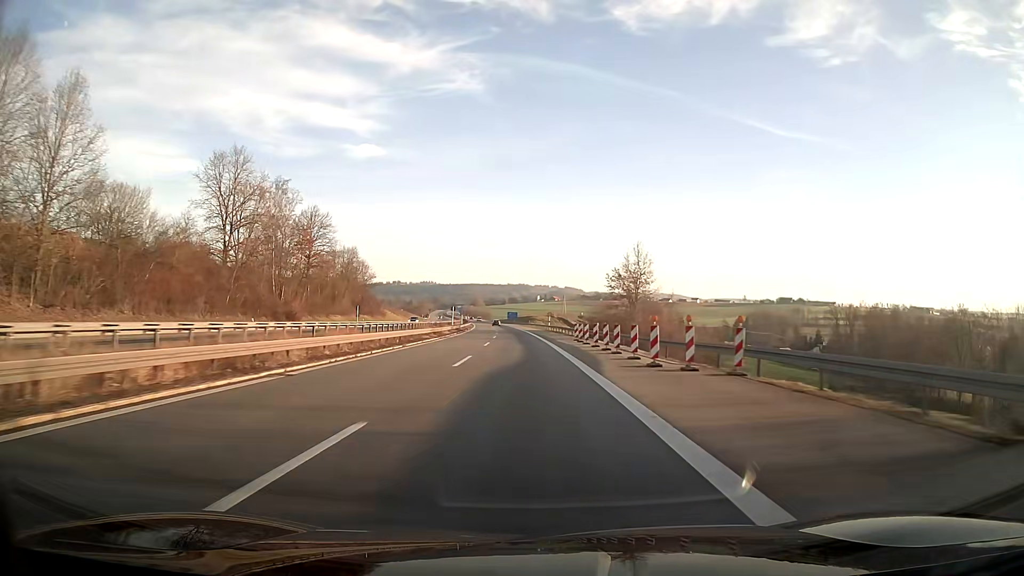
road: motorway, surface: asphalt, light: Day
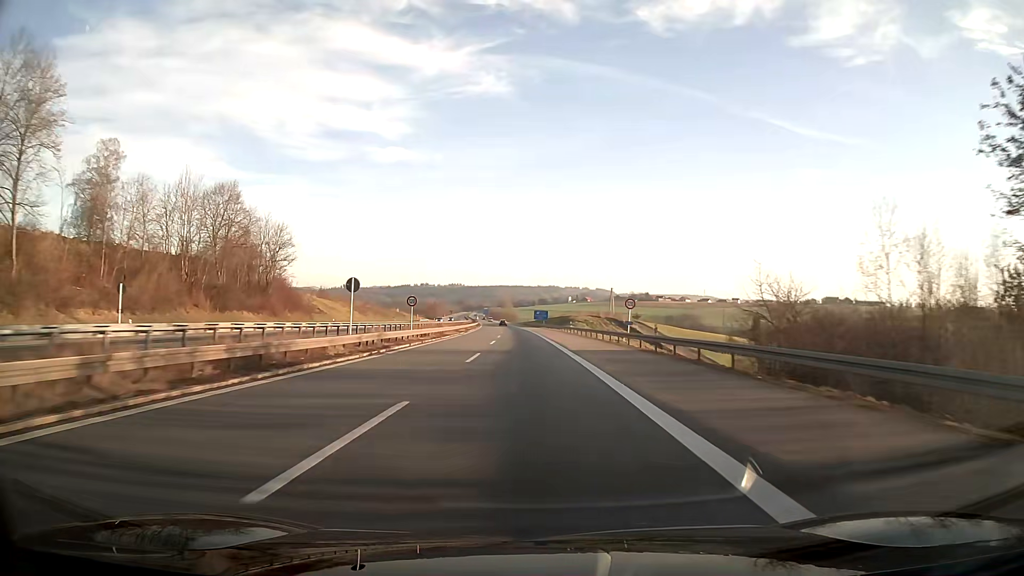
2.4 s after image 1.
(-1.6, +69.6) m; -2°
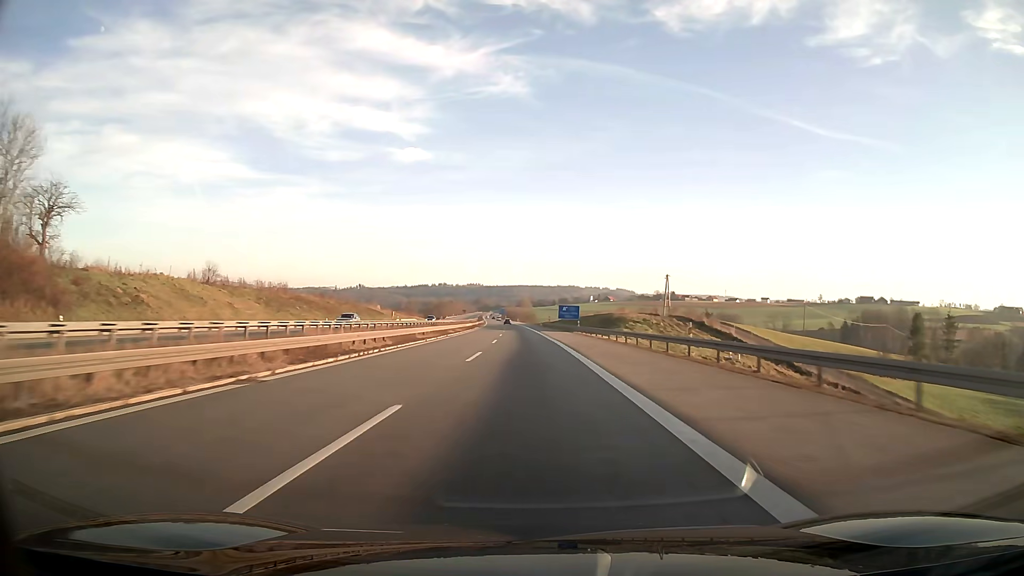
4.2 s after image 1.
(-0.8, +54.5) m; -2°
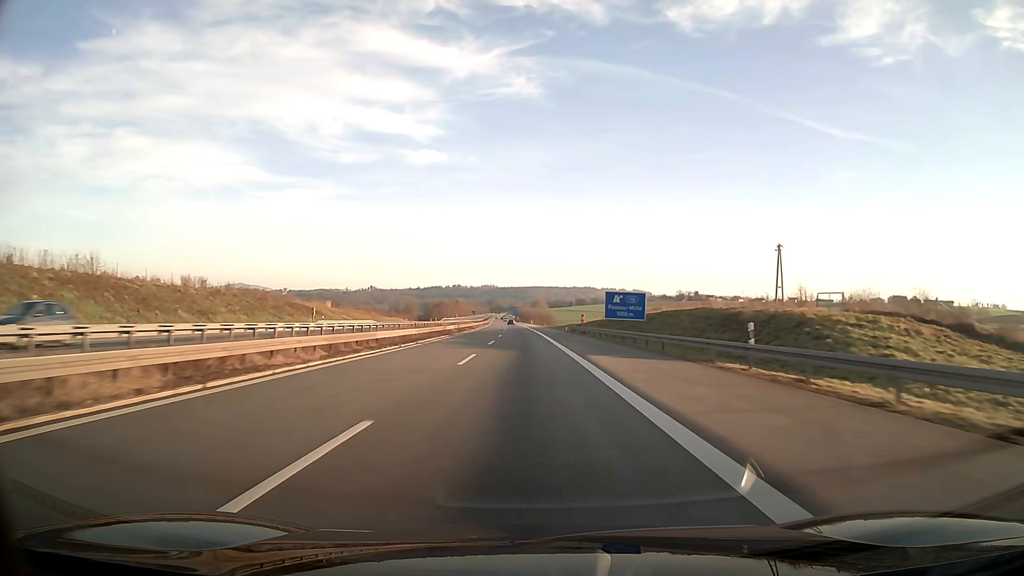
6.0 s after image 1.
(-0.6, +55.6) m; -1°
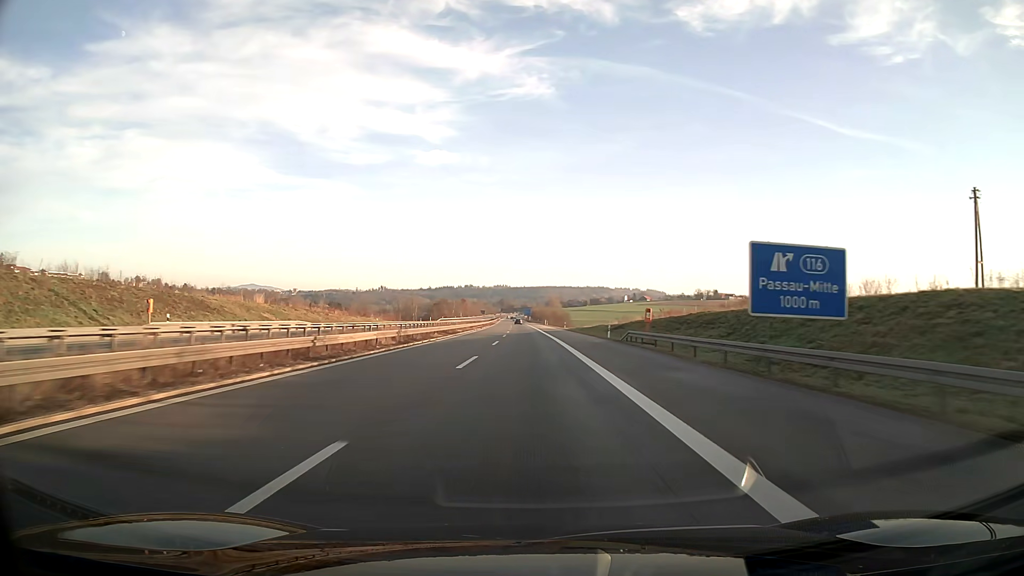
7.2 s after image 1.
(-0.3, +37.4) m; -1°
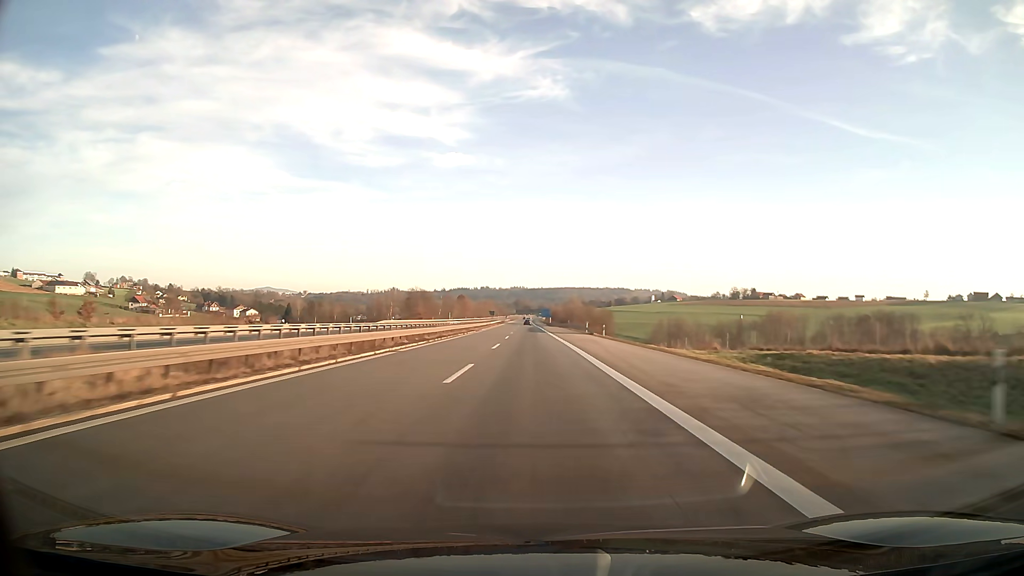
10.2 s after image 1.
(-1.3, +94.3) m; -1°
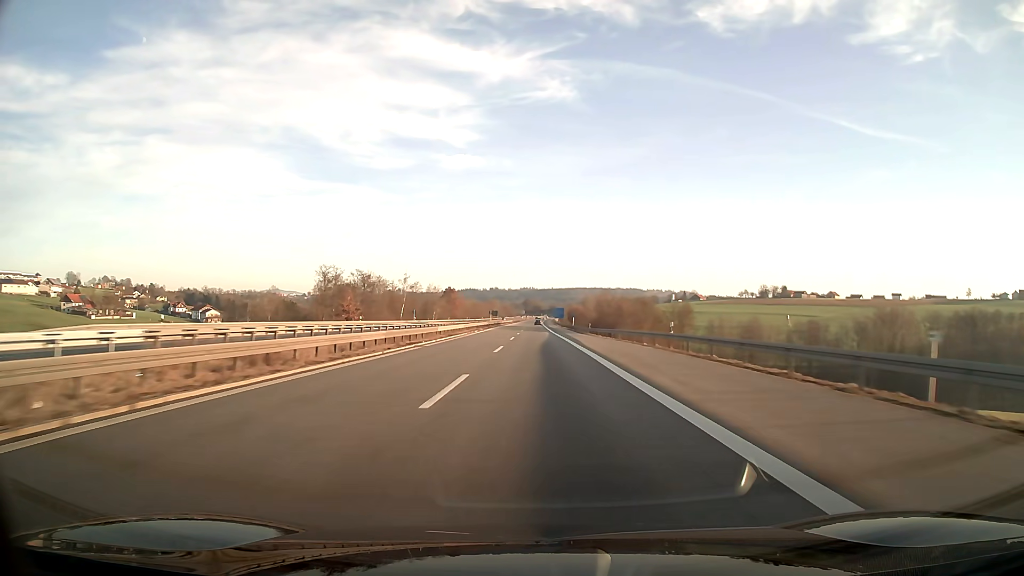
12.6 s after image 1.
(-0.5, +75.8) m; -1°
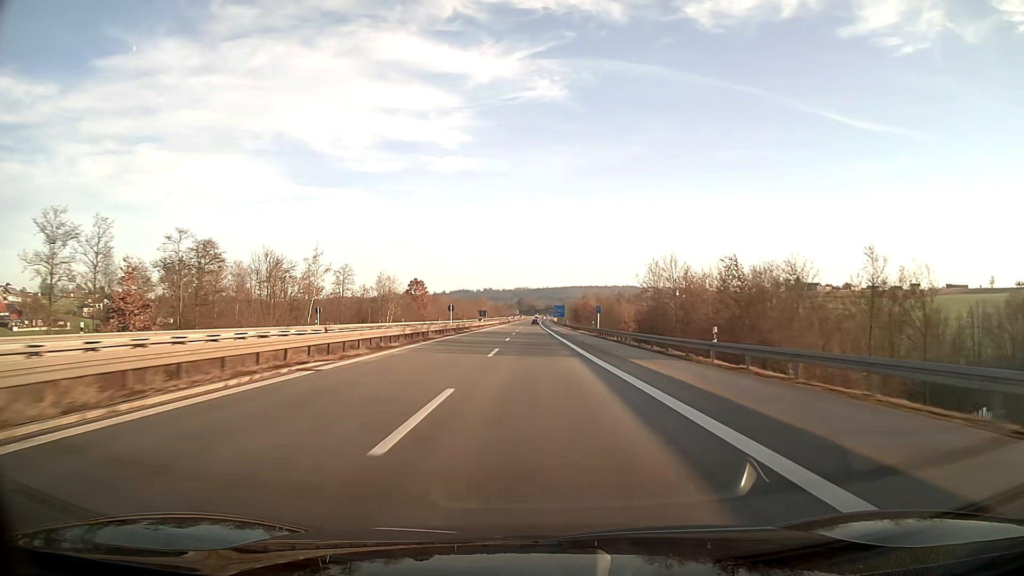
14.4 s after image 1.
(+0.2, +57.0) m; 0°
